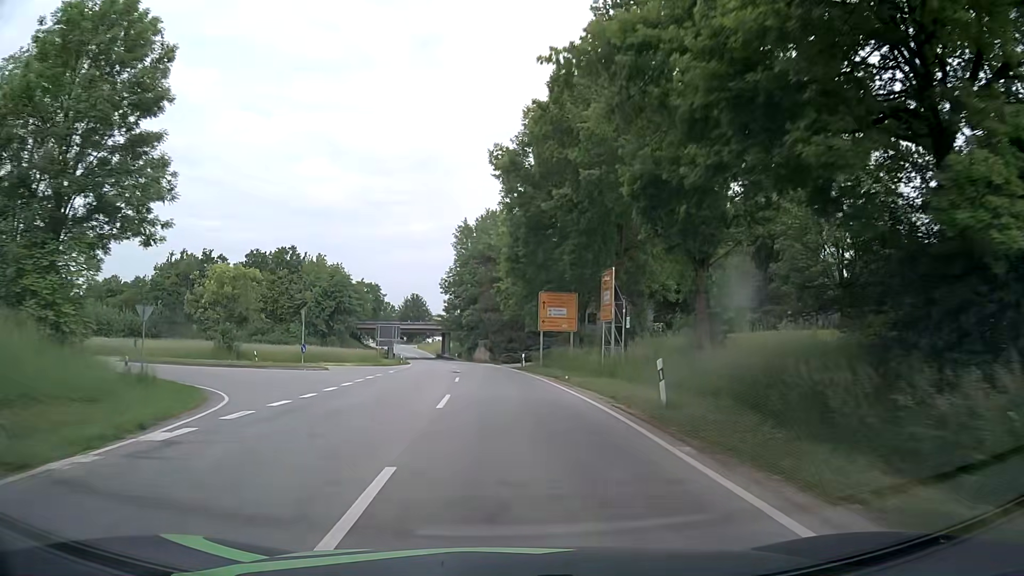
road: secondary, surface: asphalt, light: Day
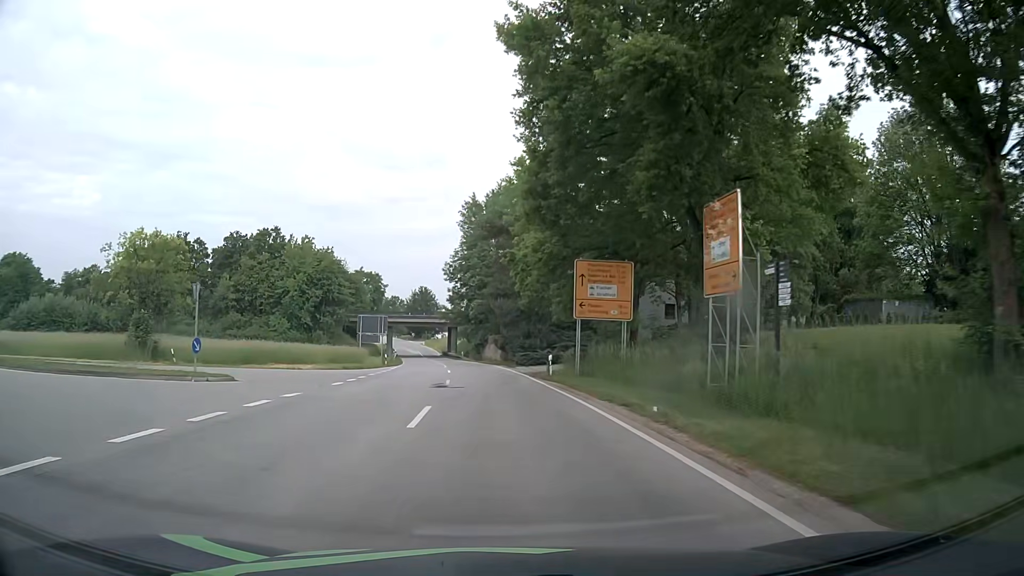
(-0.1, +15.6) m; -1°
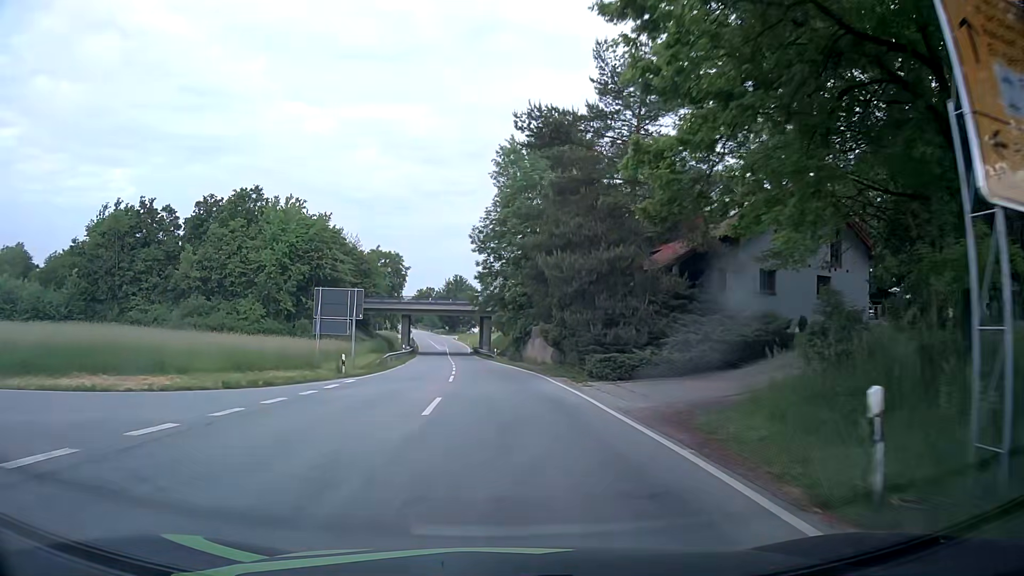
(-0.8, +24.1) m; -4°
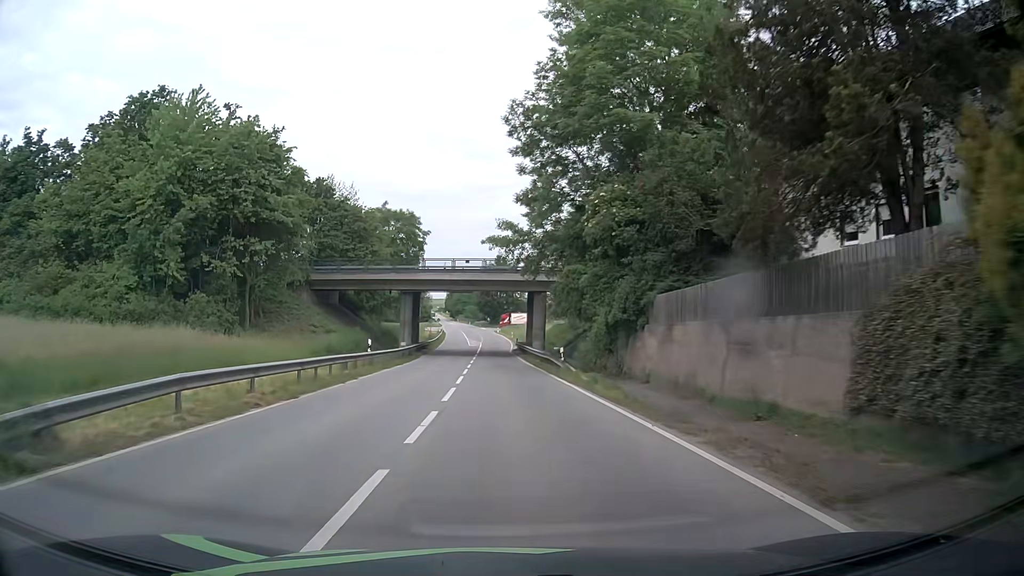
(-1.3, +33.6) m; -4°
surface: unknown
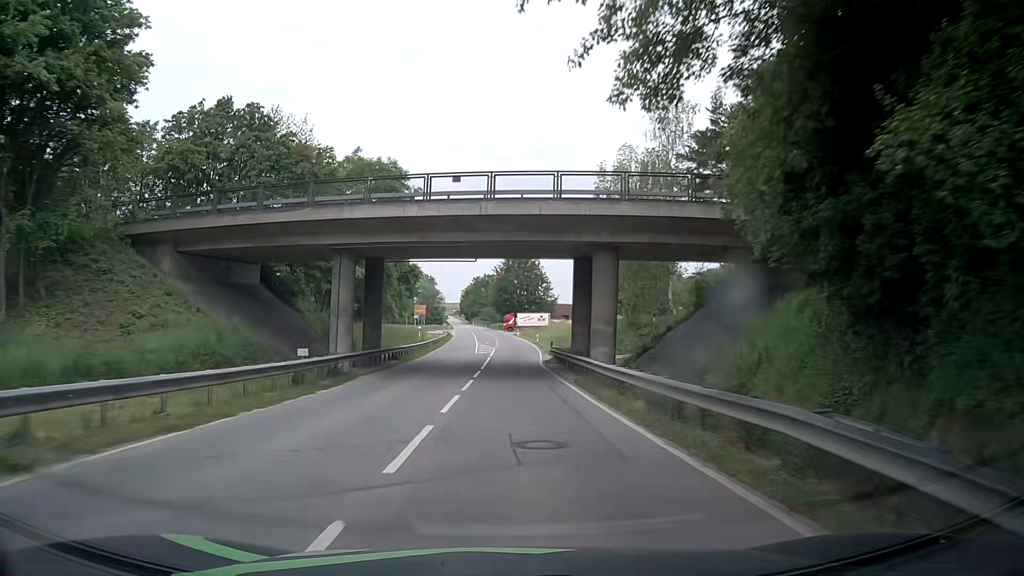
(-0.4, +26.5) m; -1°
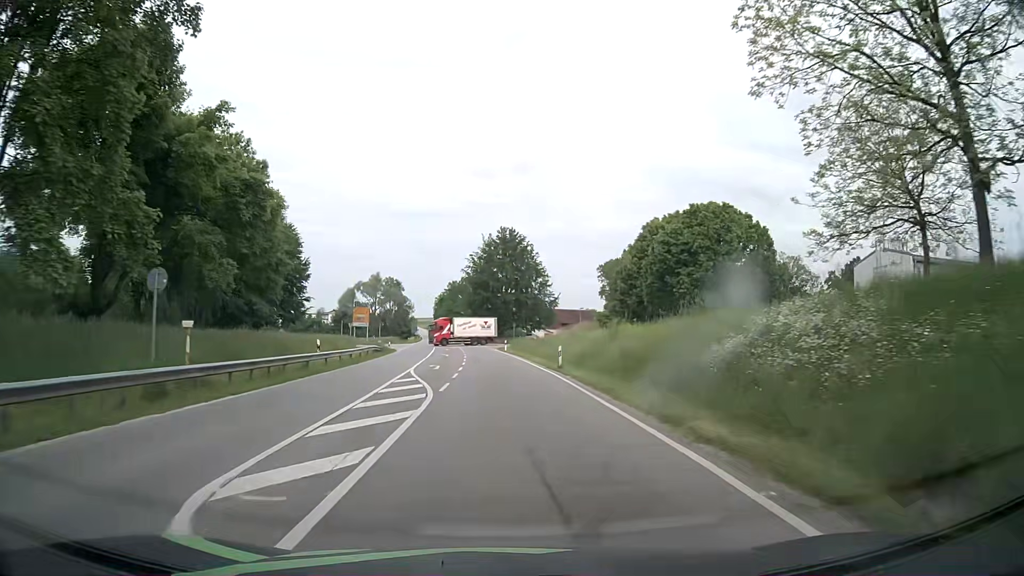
(0.0, +45.3) m; +1°
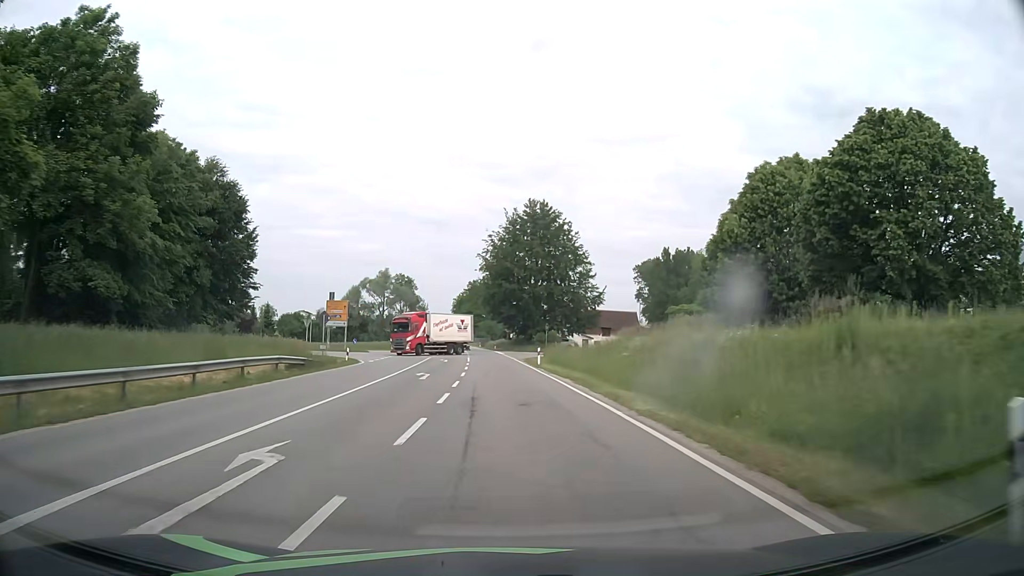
(-0.4, +27.1) m; -2°
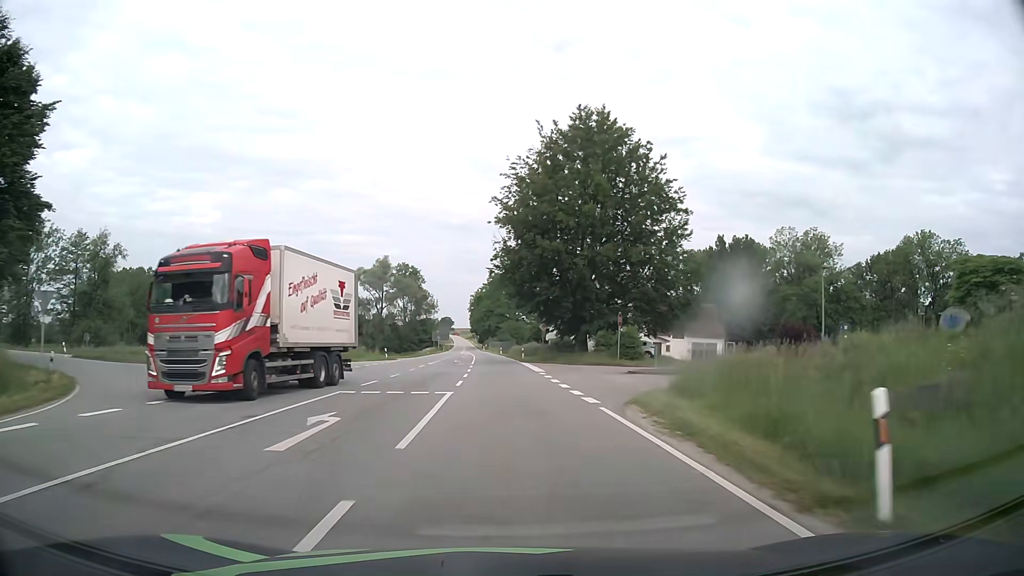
(-0.5, +36.7) m; -2°
(0, +10) (0, +20) (0, +30) (0, +40) (-1, +50) (-1, +60) (-2, +70) (-2, +80) (-3, +90) (-3, +100) m
